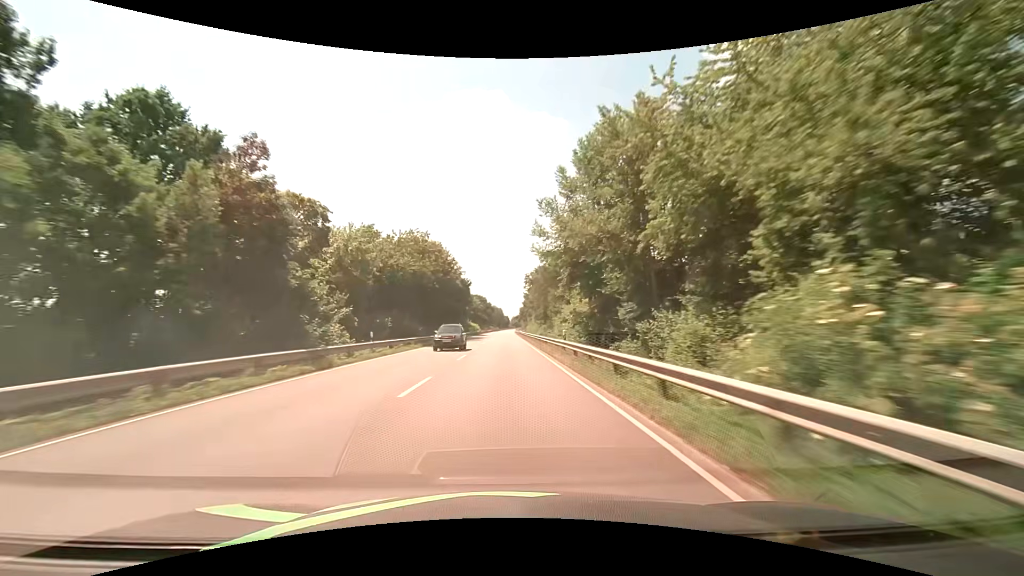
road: primary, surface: asphalt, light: Day
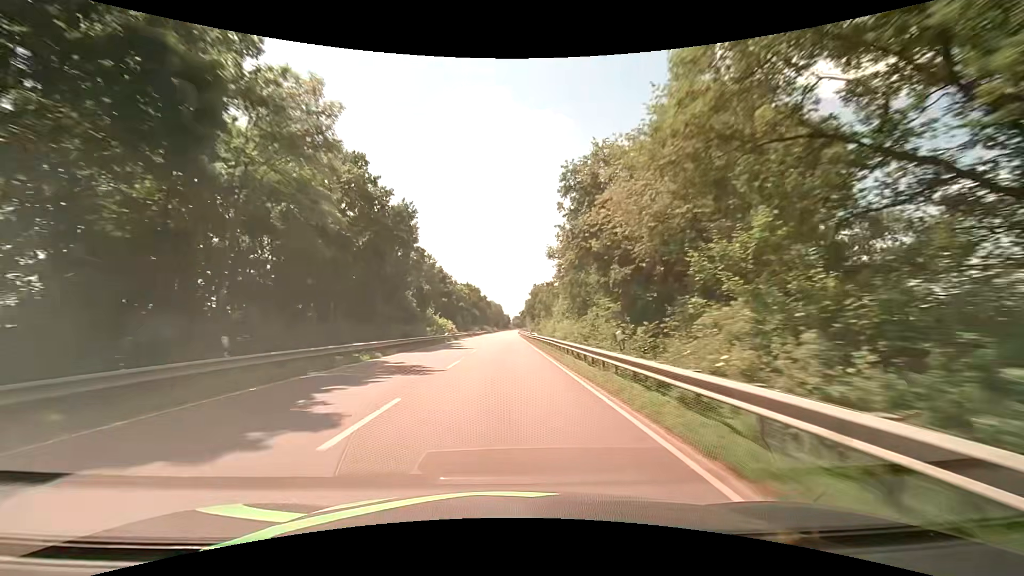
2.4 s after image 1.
(0.0, +63.2) m; 0°
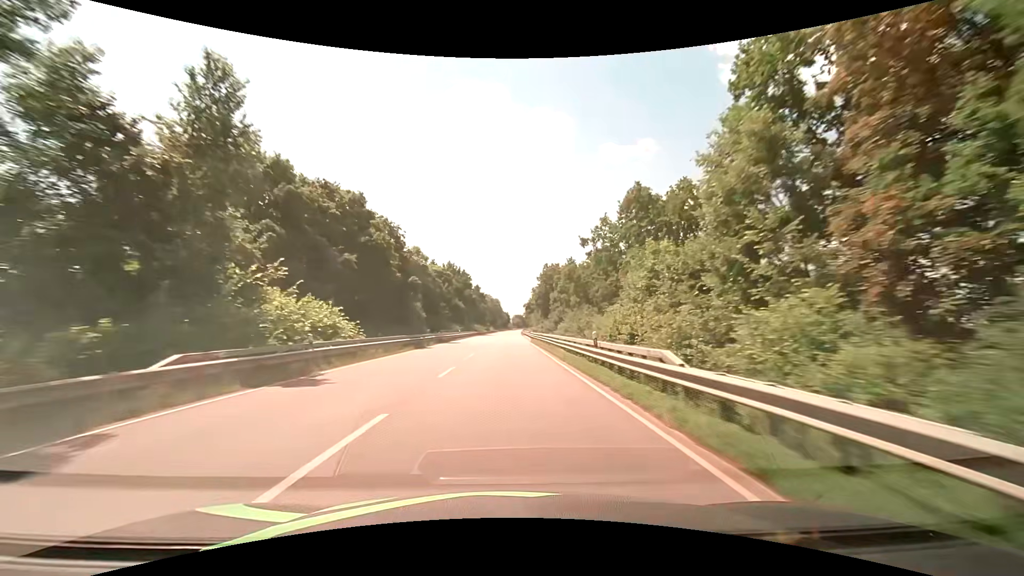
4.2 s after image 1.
(+0.1, +47.4) m; 0°
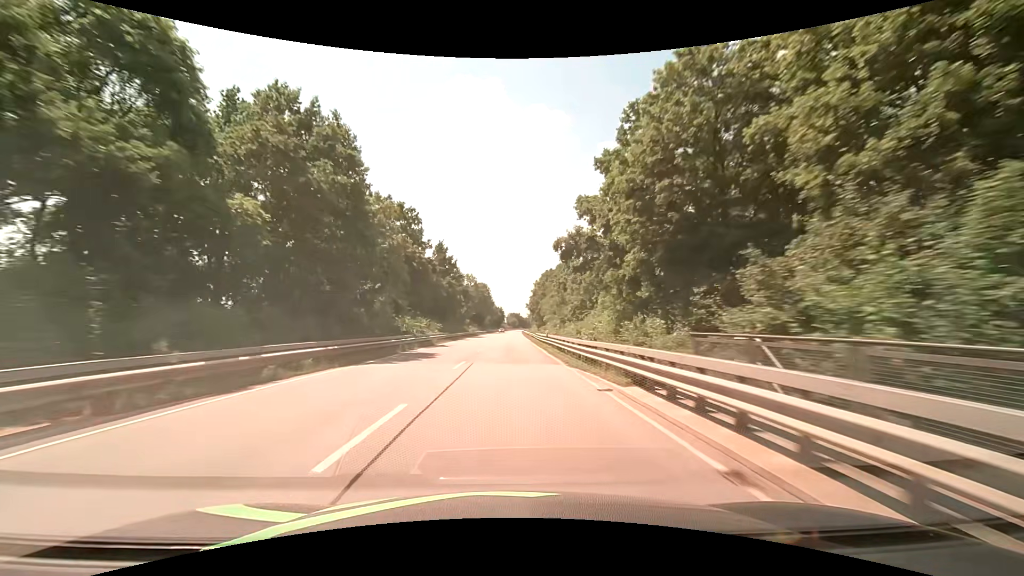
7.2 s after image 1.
(+0.9, +79.1) m; +1°
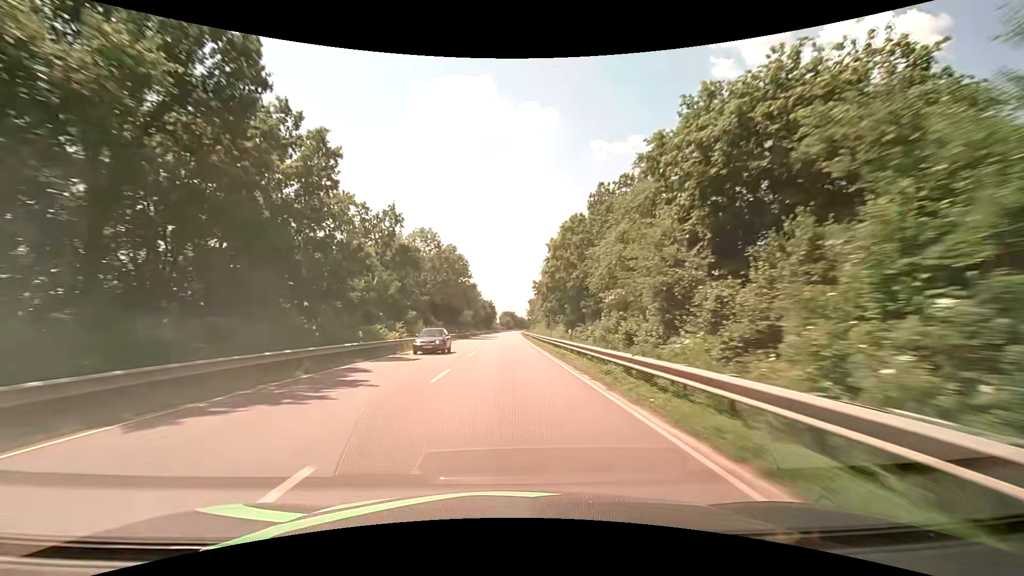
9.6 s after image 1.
(+0.4, +63.2) m; +1°
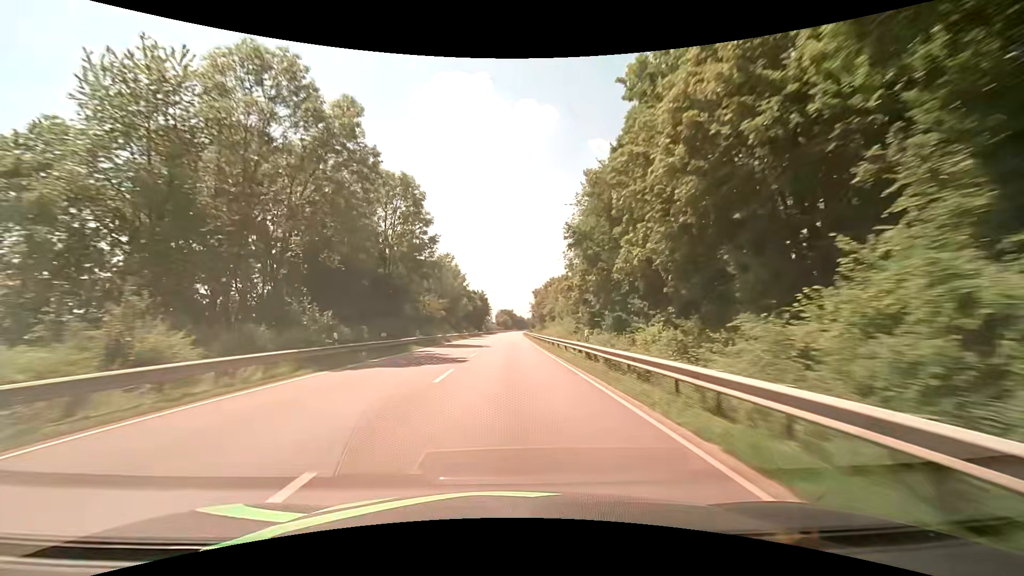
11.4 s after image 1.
(+0.1, +47.3) m; 0°
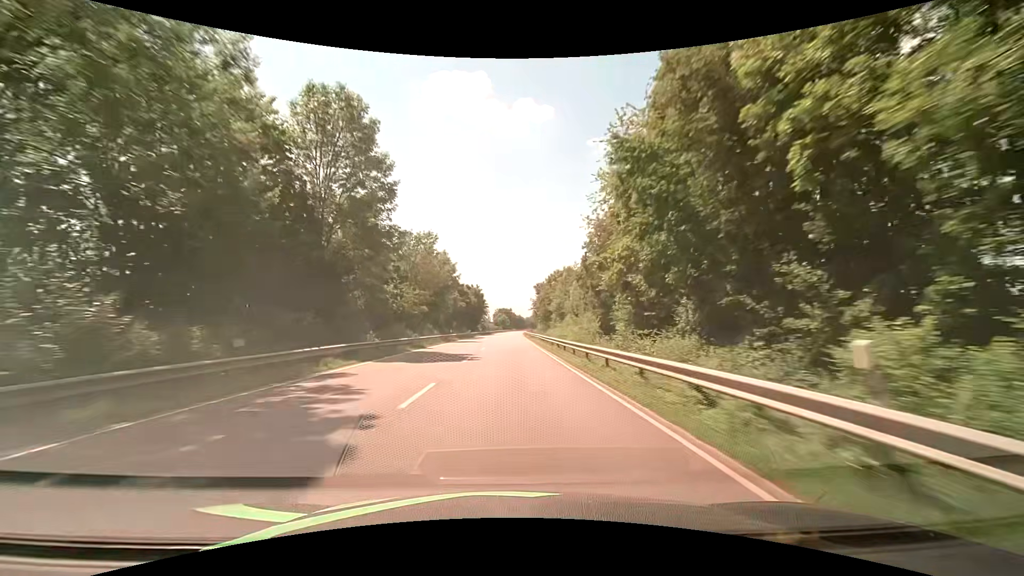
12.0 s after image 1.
(-0.1, +15.8) m; 0°
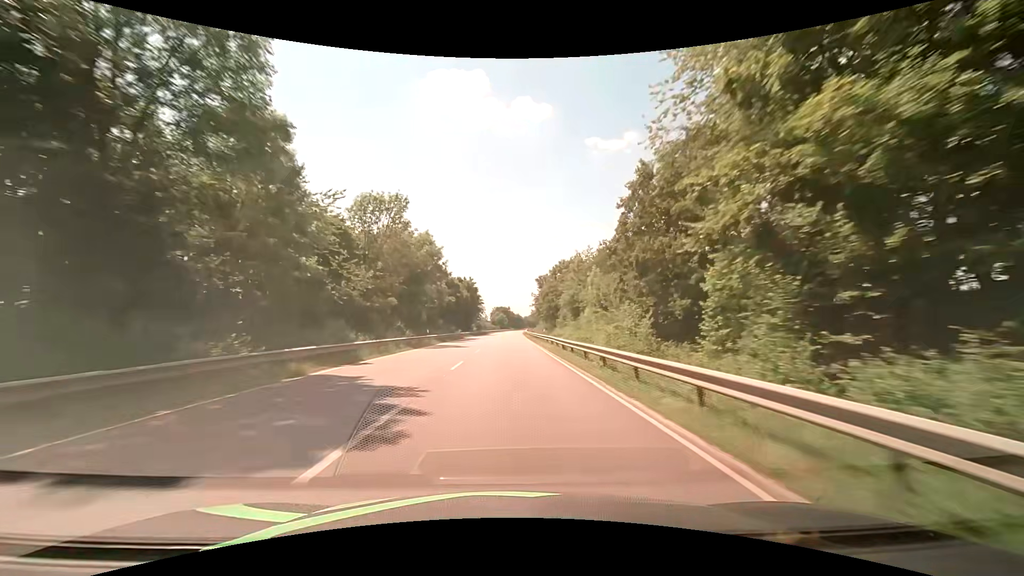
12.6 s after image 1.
(0.0, +15.8) m; +1°
(0, +10) (0, +20) (0, +30) (0, +40) (0, +50) (0, +60) (0, +70) (0, +80) (0, +90) (0, +100) m
